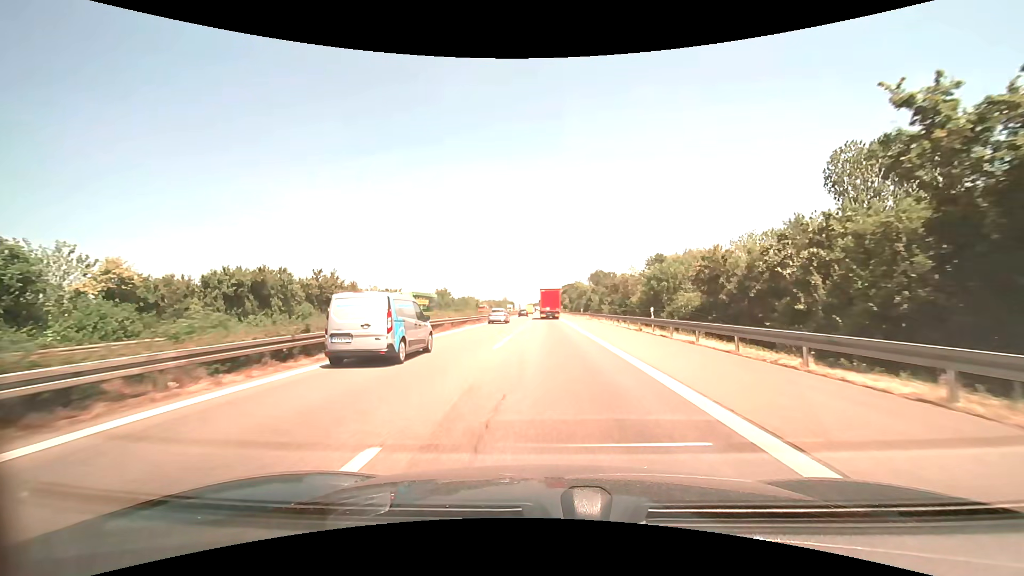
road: motorway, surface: asphalt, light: Day
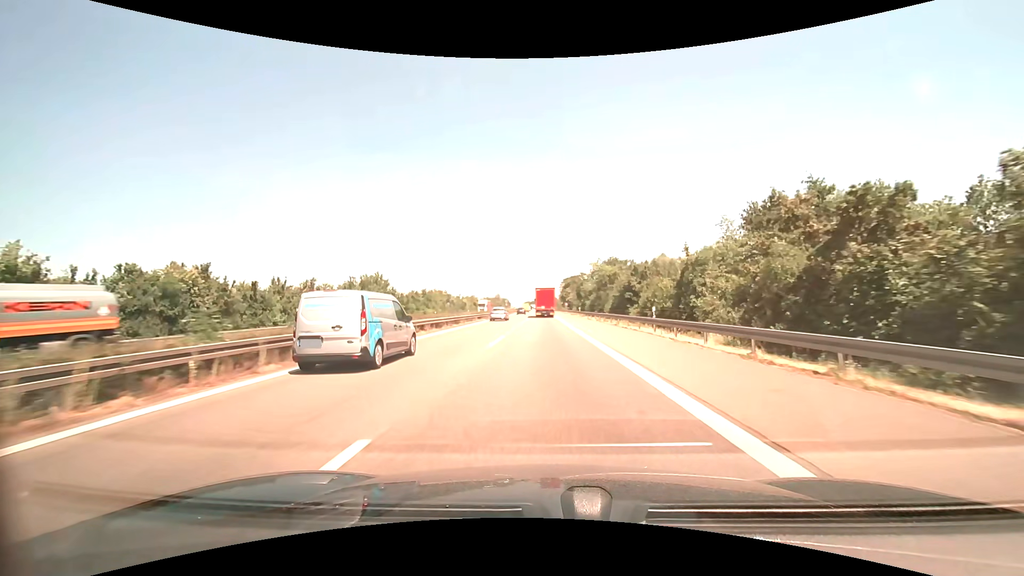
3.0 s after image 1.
(+0.1, +53.8) m; 0°
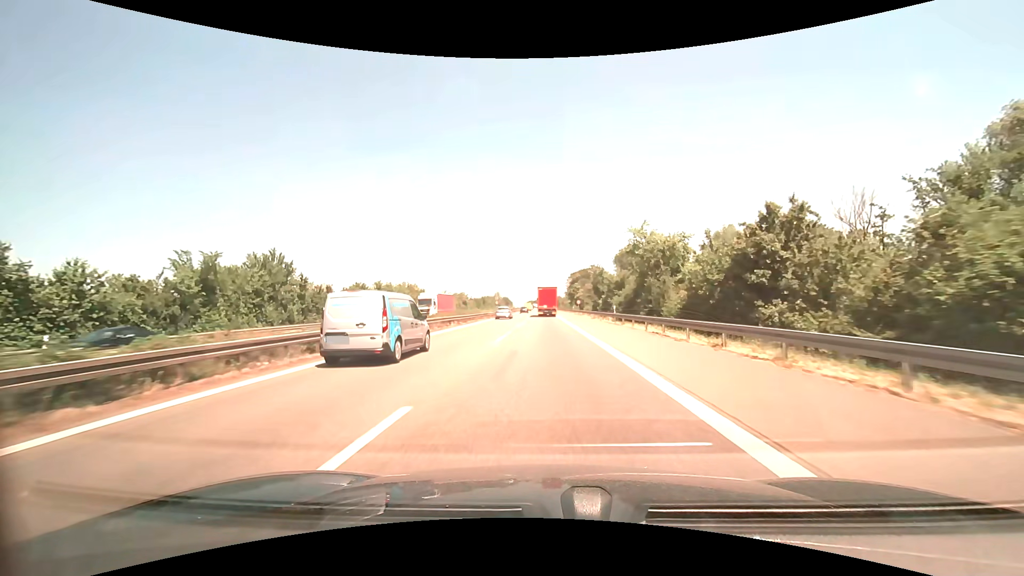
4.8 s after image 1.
(-0.1, +33.9) m; 0°
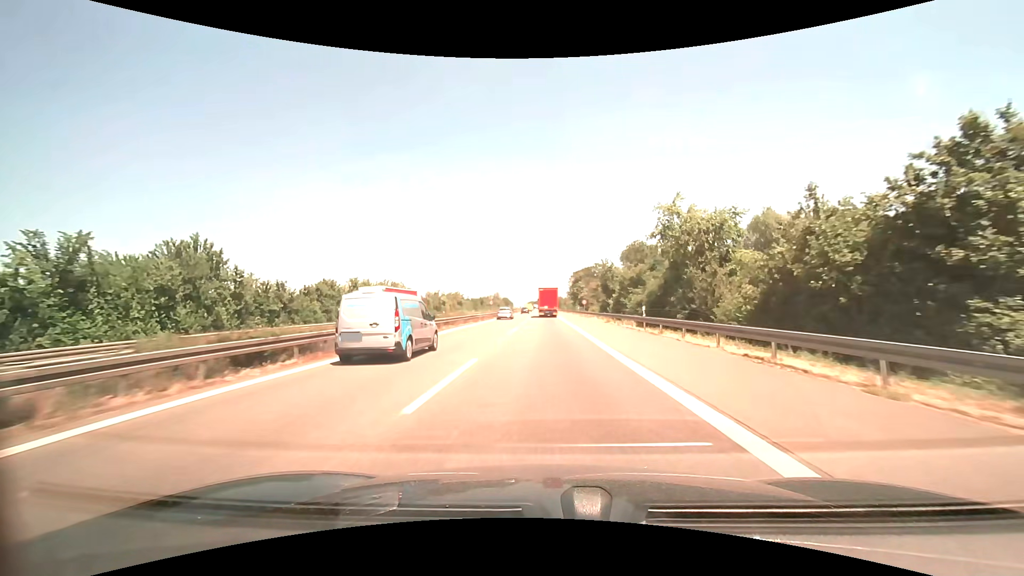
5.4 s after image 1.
(0.0, +11.5) m; 0°
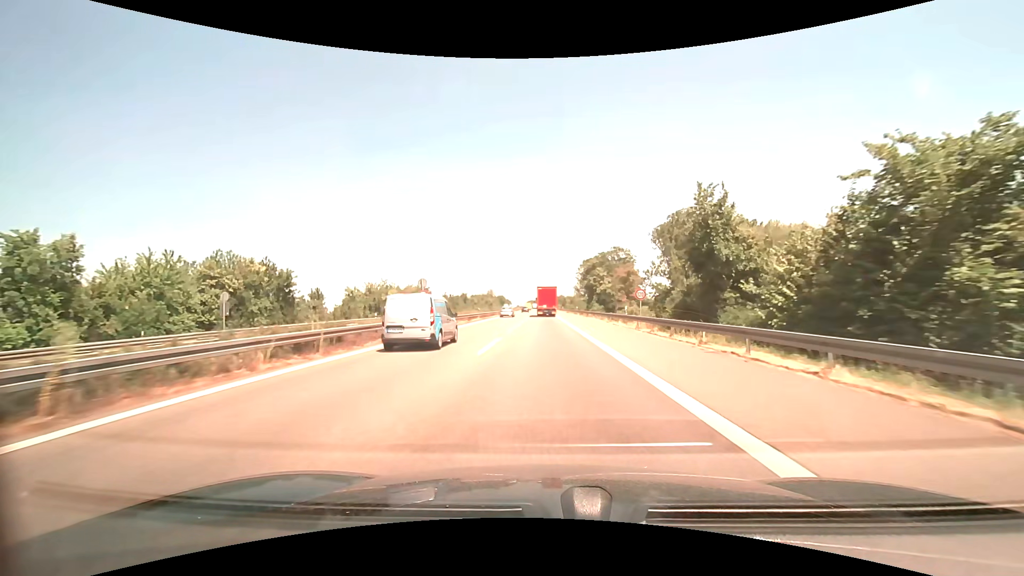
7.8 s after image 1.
(-0.1, +46.9) m; 0°
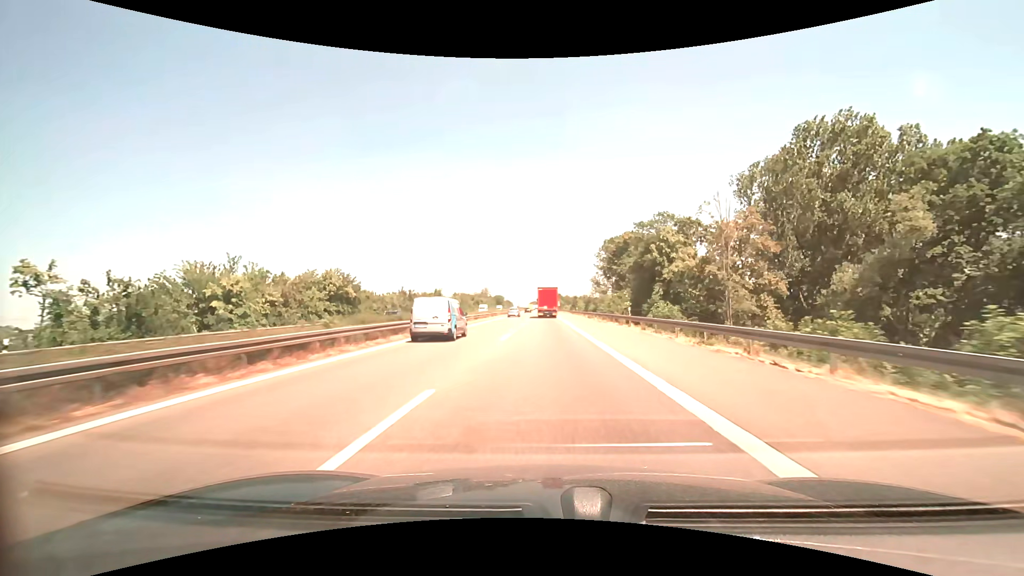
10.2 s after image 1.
(-0.2, +48.0) m; 0°
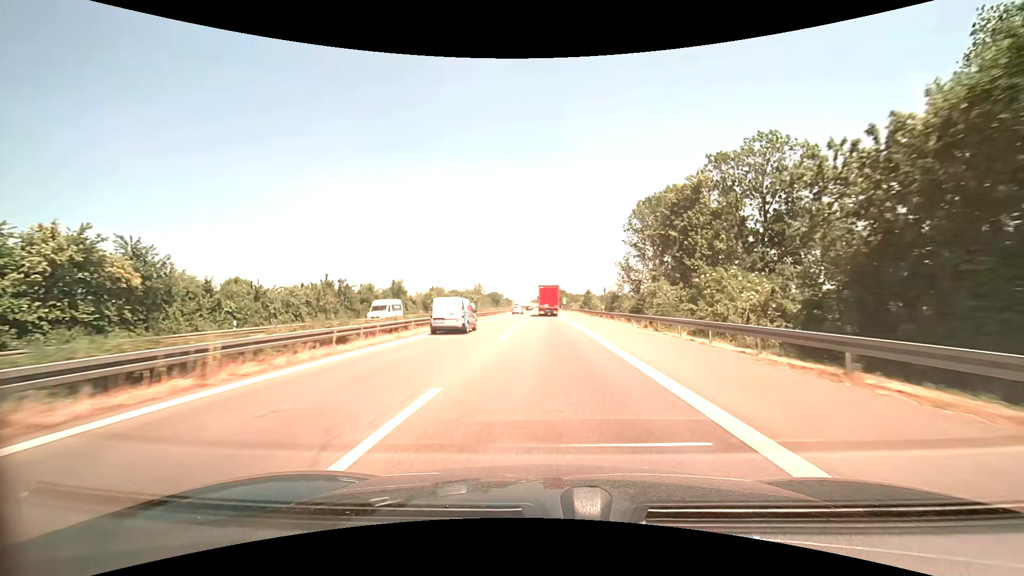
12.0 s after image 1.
(0.0, +36.4) m; 0°
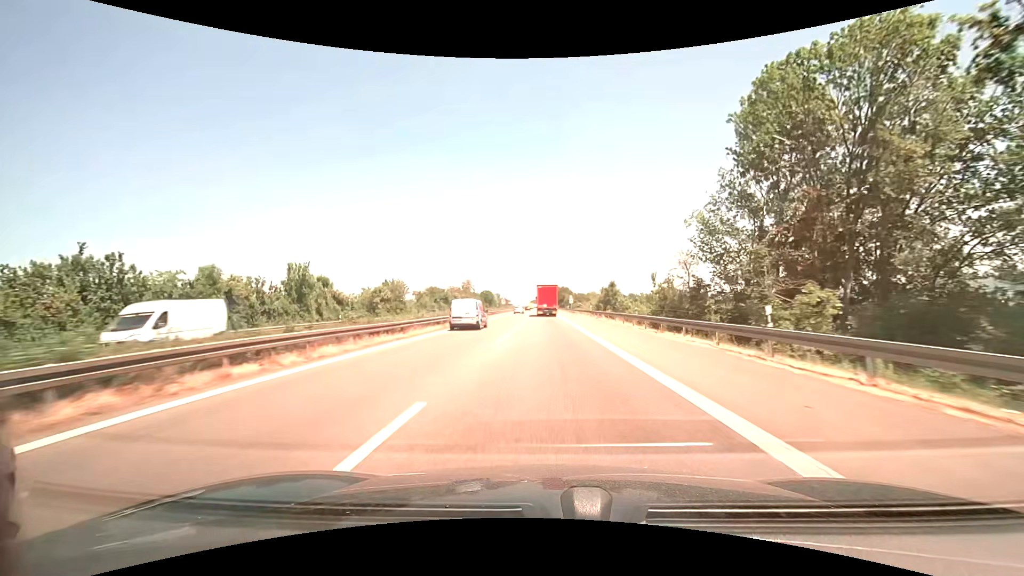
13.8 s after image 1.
(-0.1, +36.8) m; 0°
(0, +10) (0, +20) (0, +30) (0, +40) (0, +50) (0, +60) (0, +70) (0, +80) (0, +90) (0, +100) m
